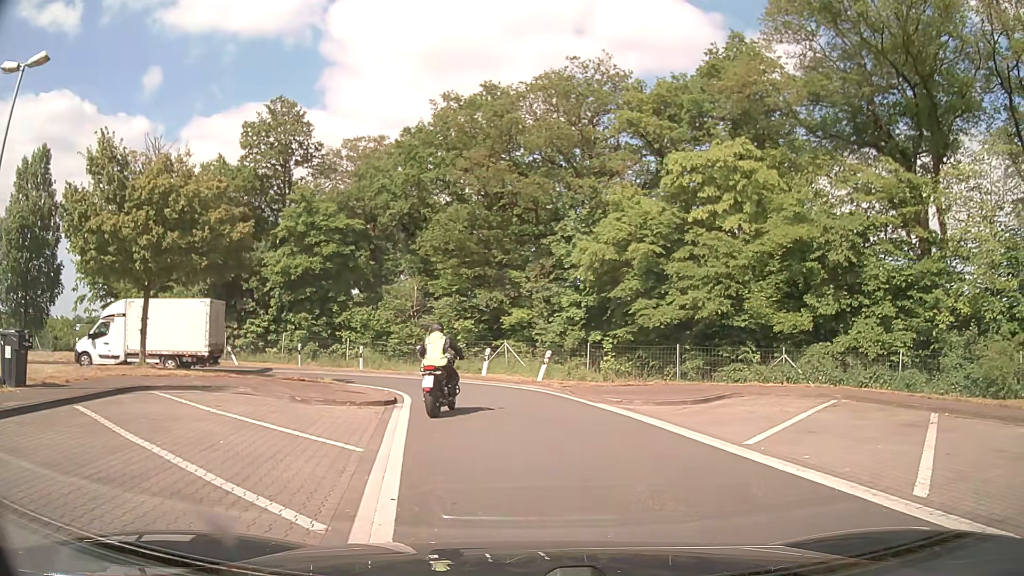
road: service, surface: asphalt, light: Day
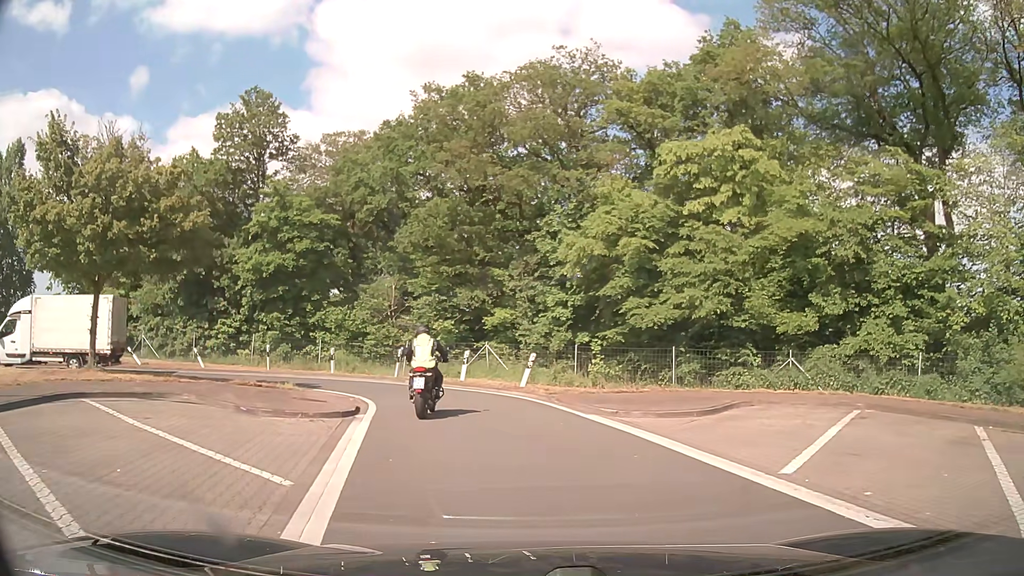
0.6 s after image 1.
(+0.1, +2.1) m; +1°
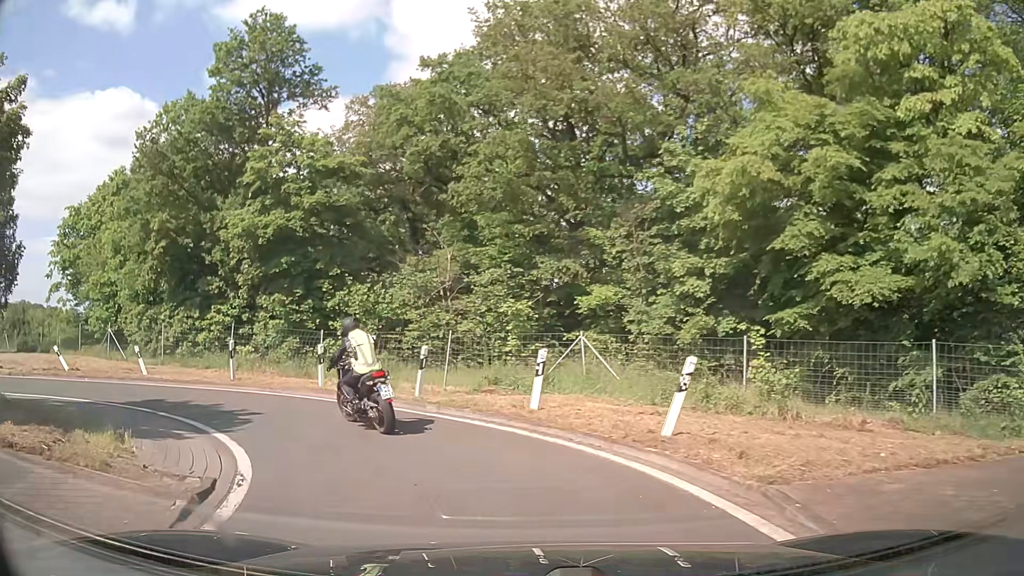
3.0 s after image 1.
(-0.3, +11.5) m; -8°
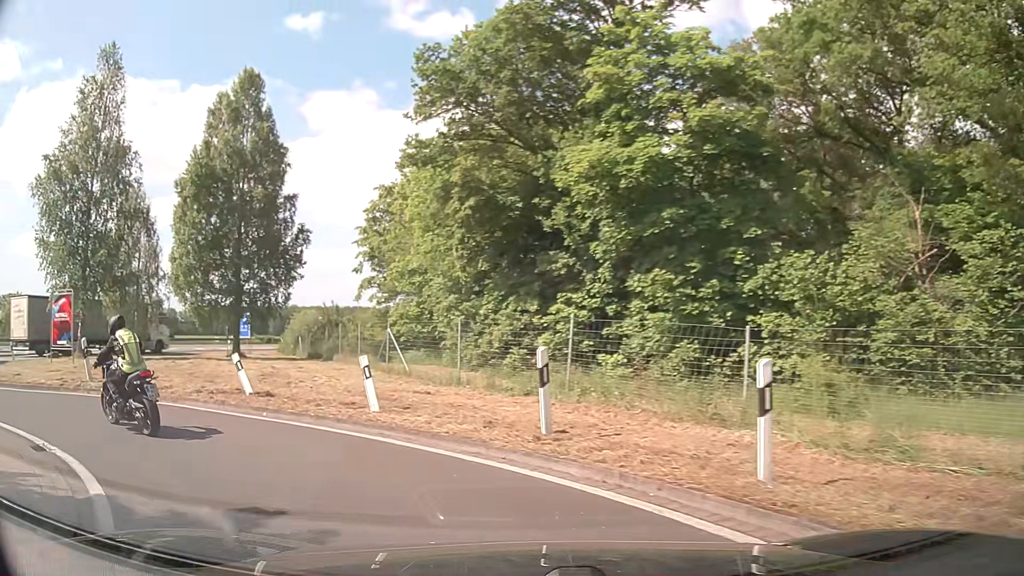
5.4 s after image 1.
(-2.4, +10.3) m; -33°
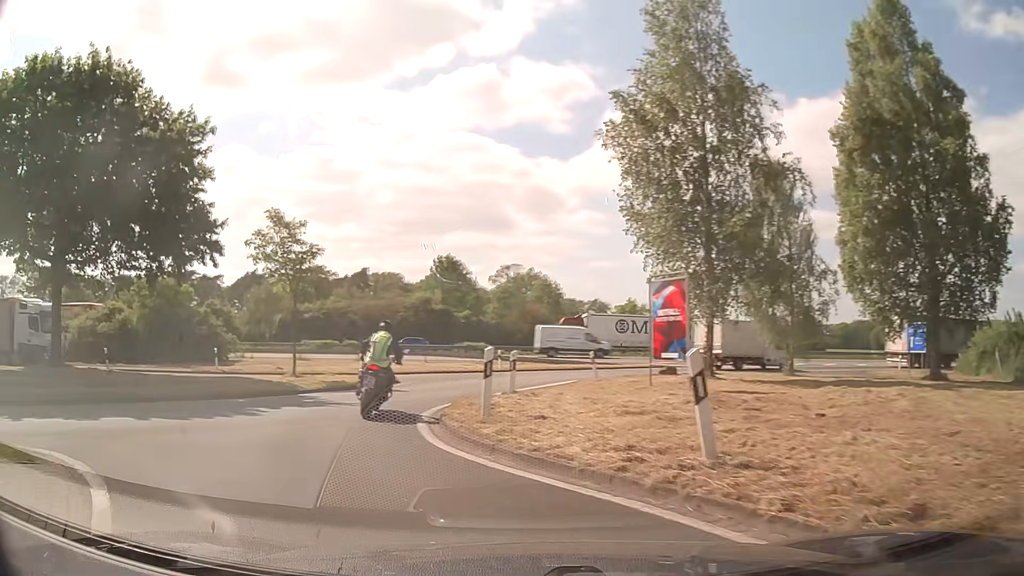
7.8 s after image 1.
(-4.9, +9.5) m; -54°
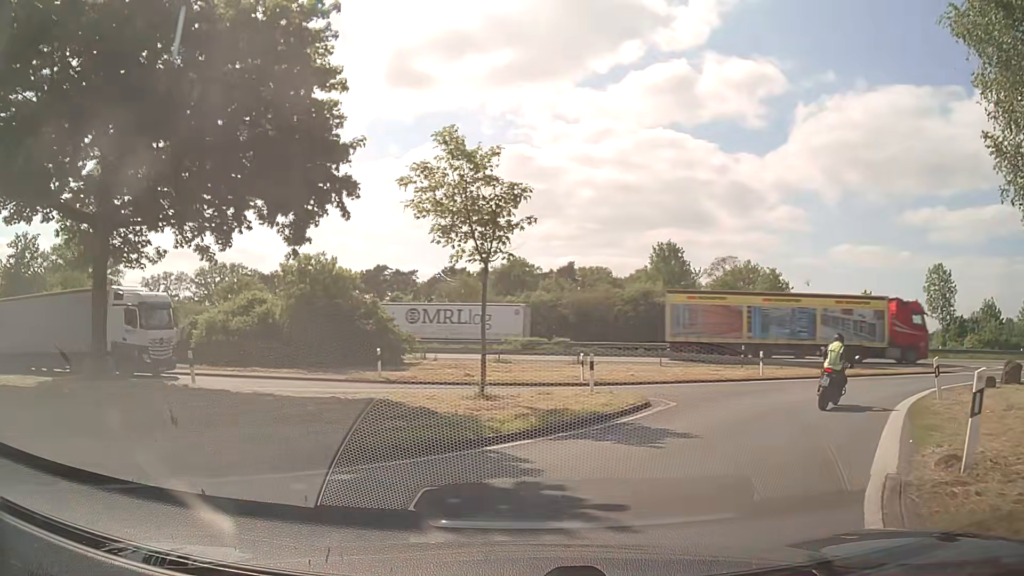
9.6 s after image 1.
(-2.4, +9.1) m; -17°
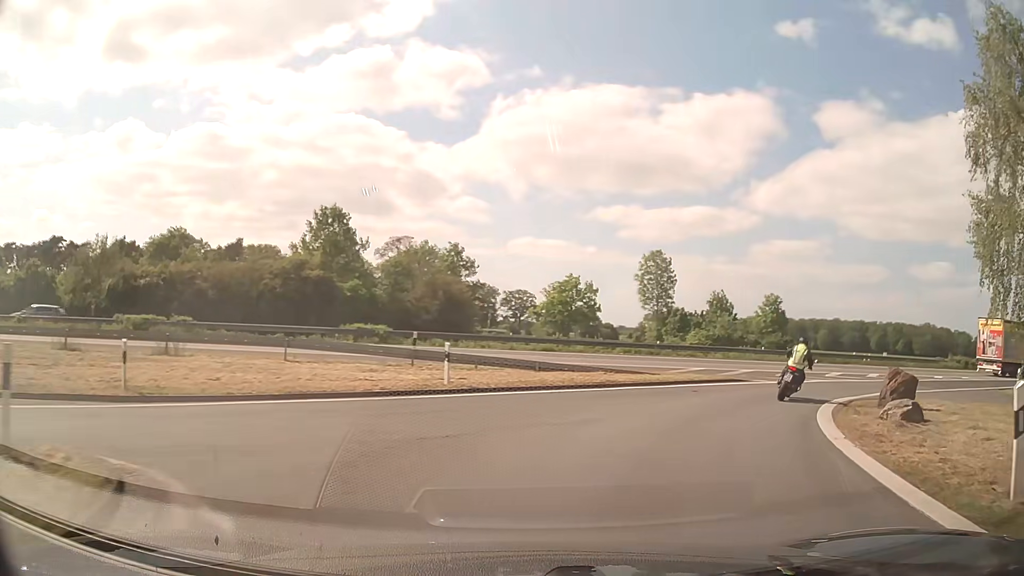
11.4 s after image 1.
(+3.0, +12.0) m; +27°
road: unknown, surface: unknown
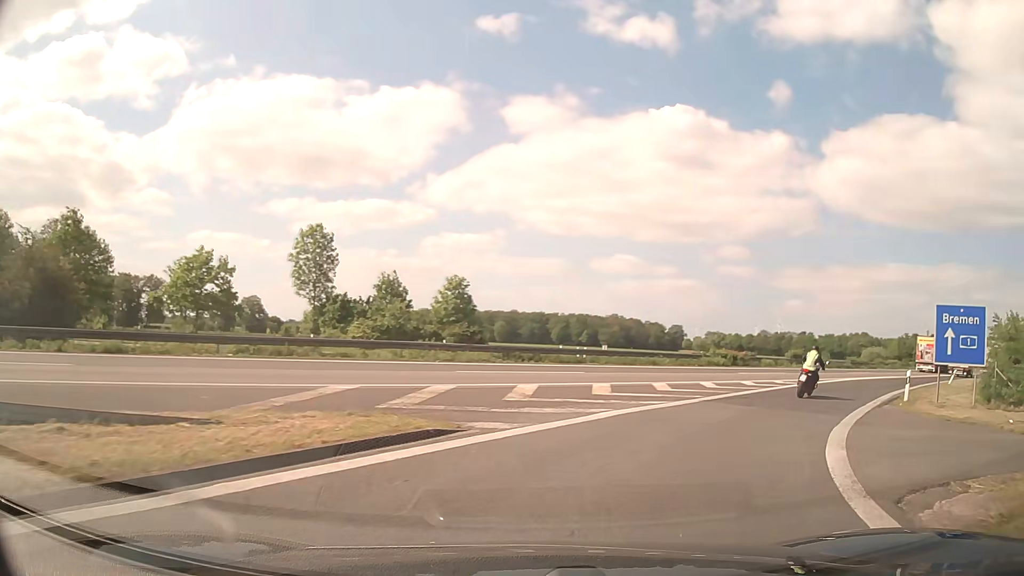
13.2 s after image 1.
(+3.6, +14.9) m; +28°
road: service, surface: asphalt
(+2, +10) (+6, +19) (+12, +27) (+19, +34) (+26, +41) (+33, +48) (+40, +55) (+47, +62) (+55, +69) (+62, +76) m
